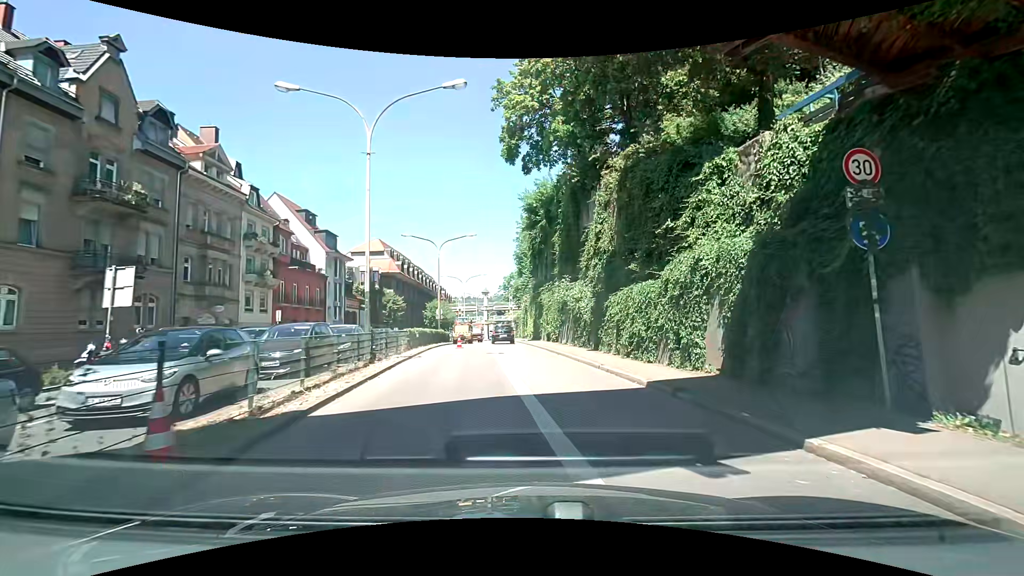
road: primary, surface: asphalt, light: Day
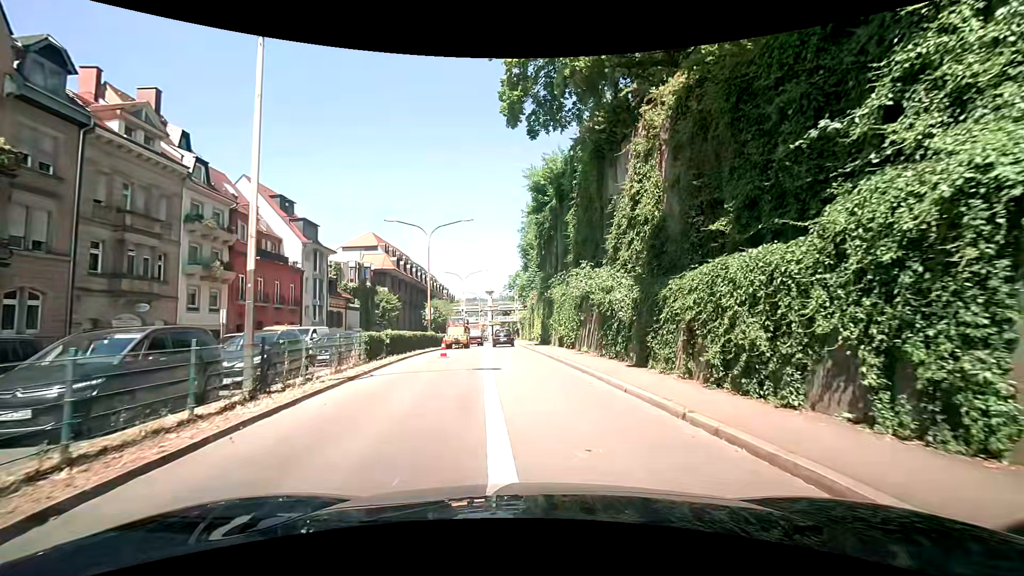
(0.0, +7.4) m; -1°
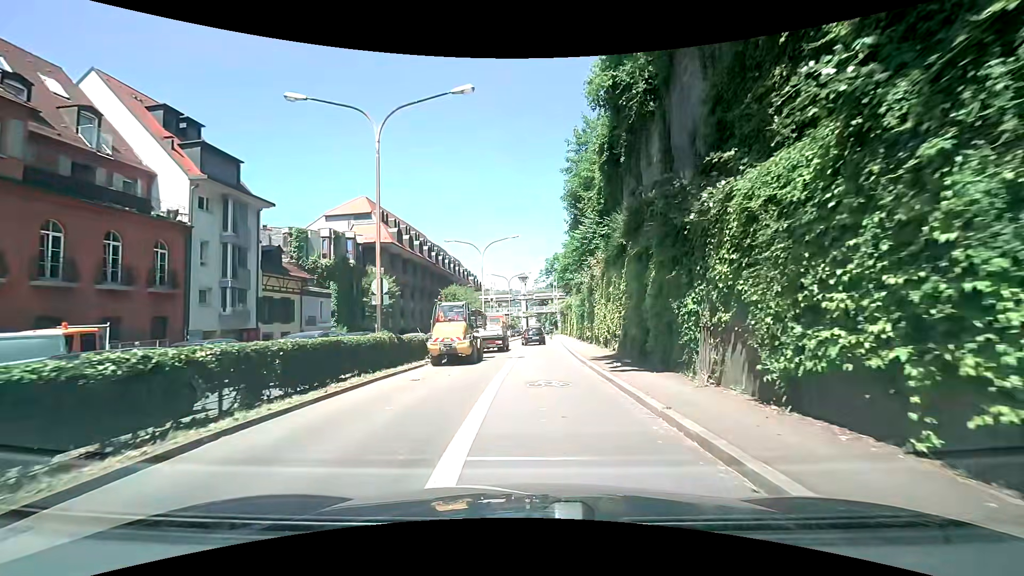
(-1.0, +21.5) m; -4°
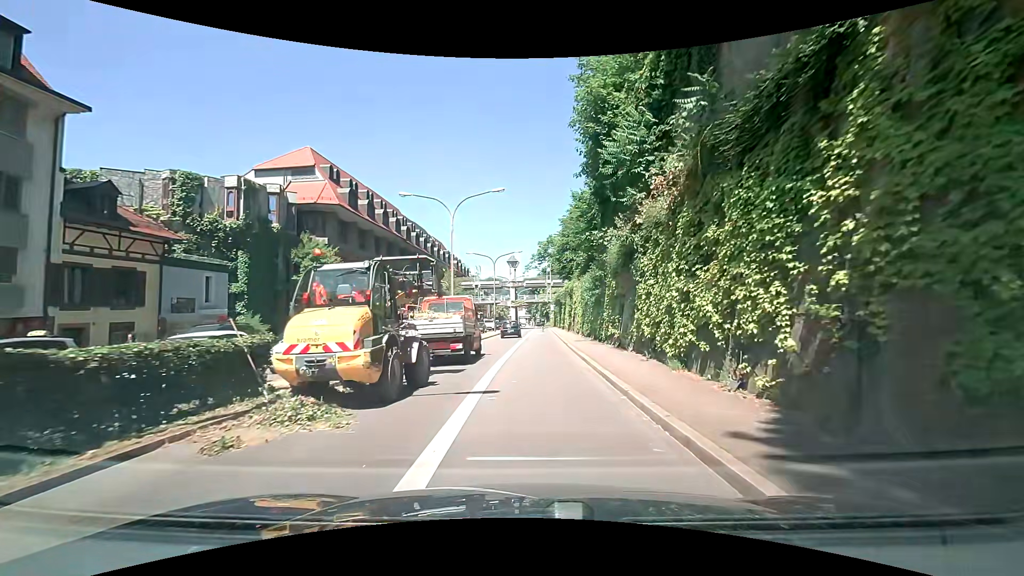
(+0.1, +13.8) m; +1°
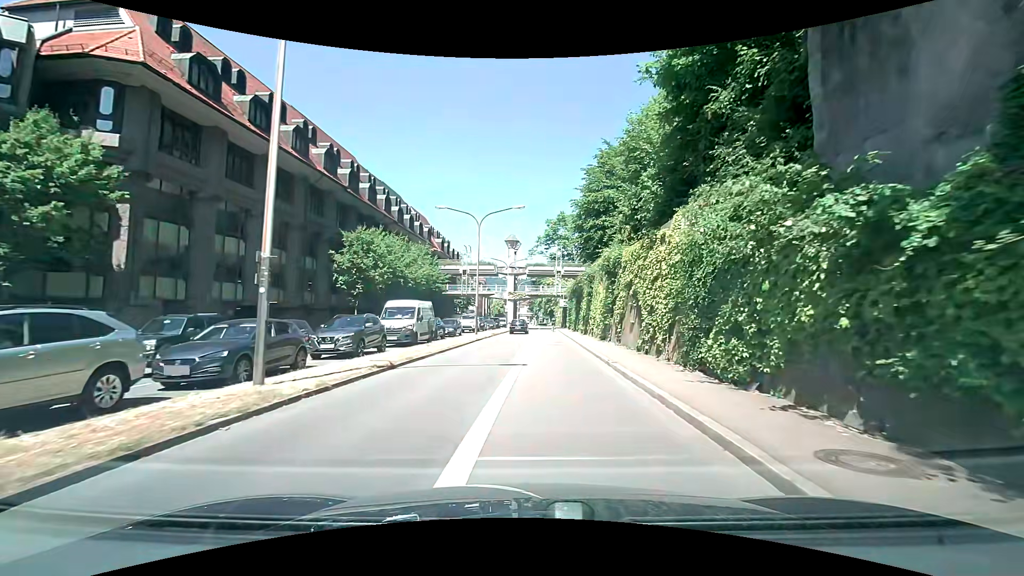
(-0.1, +23.5) m; -1°
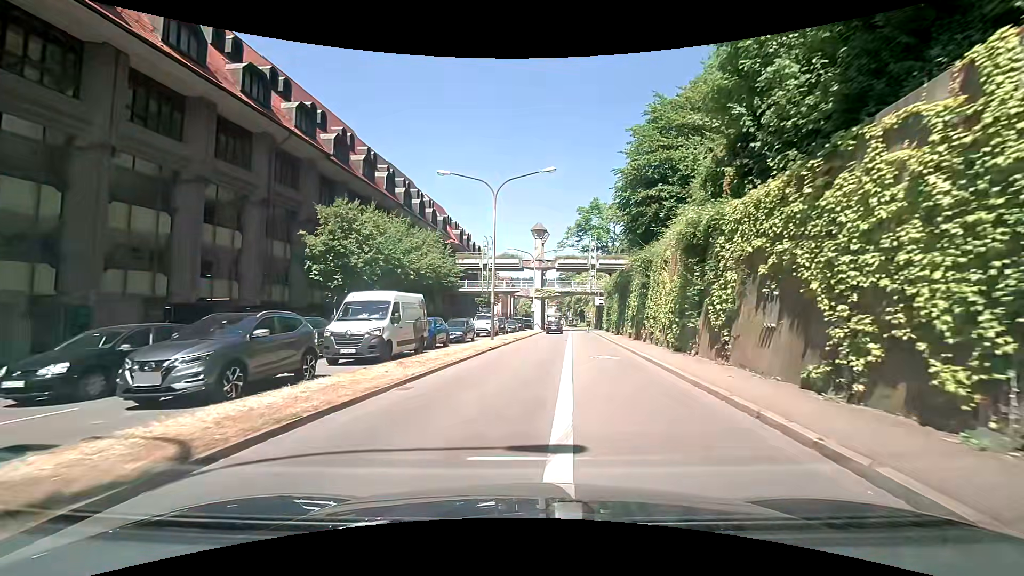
(-0.2, +9.6) m; -2°
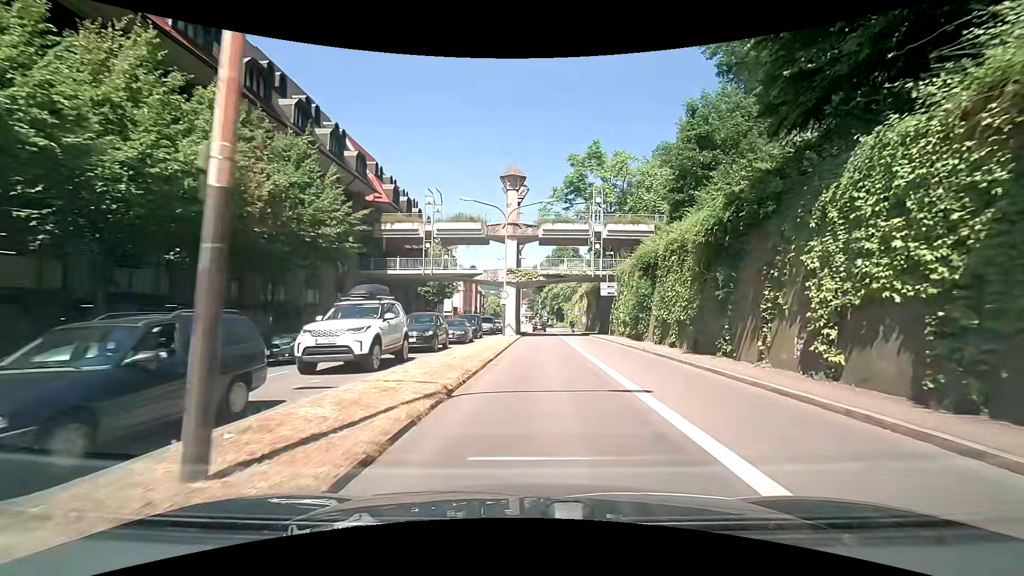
(-0.1, +24.9) m; +3°
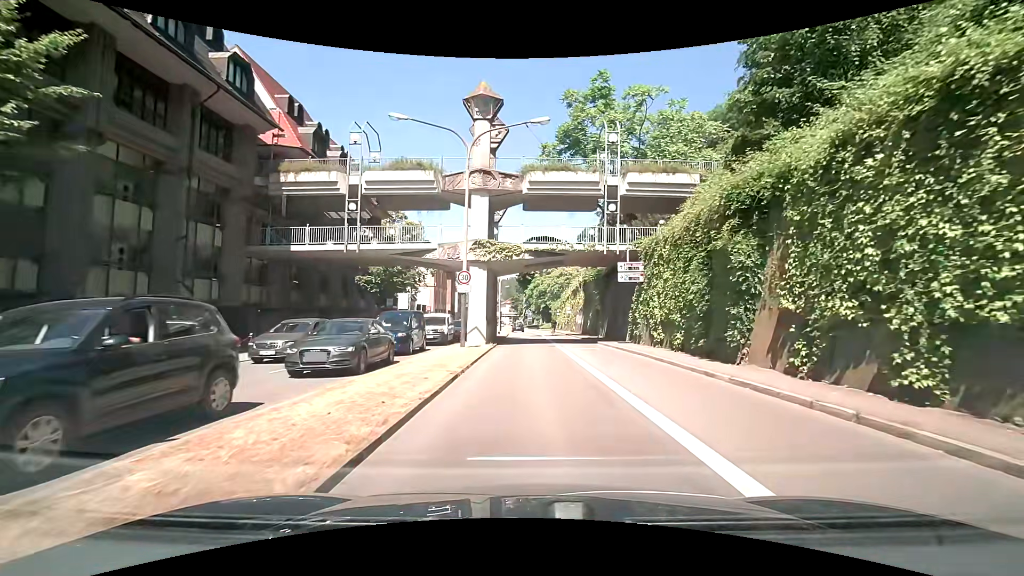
(+0.4, +14.9) m; +2°
